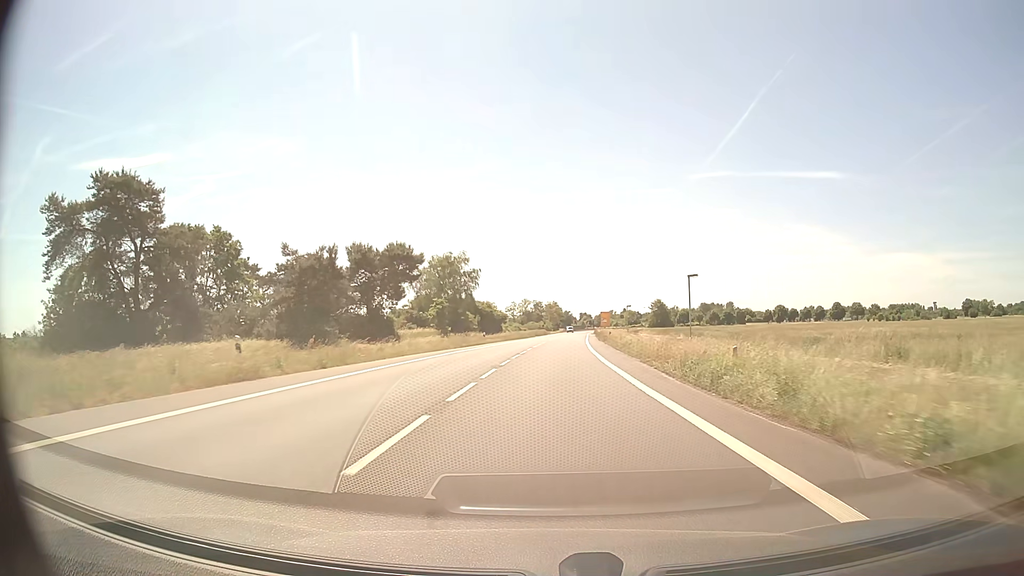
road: primary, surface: asphalt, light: Day
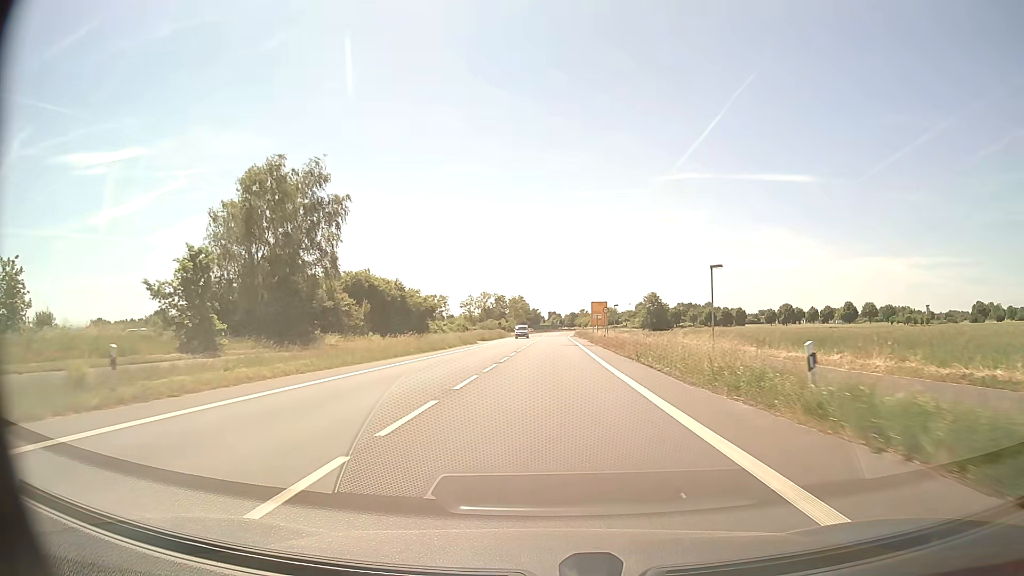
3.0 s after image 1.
(+1.8, +57.5) m; +3°
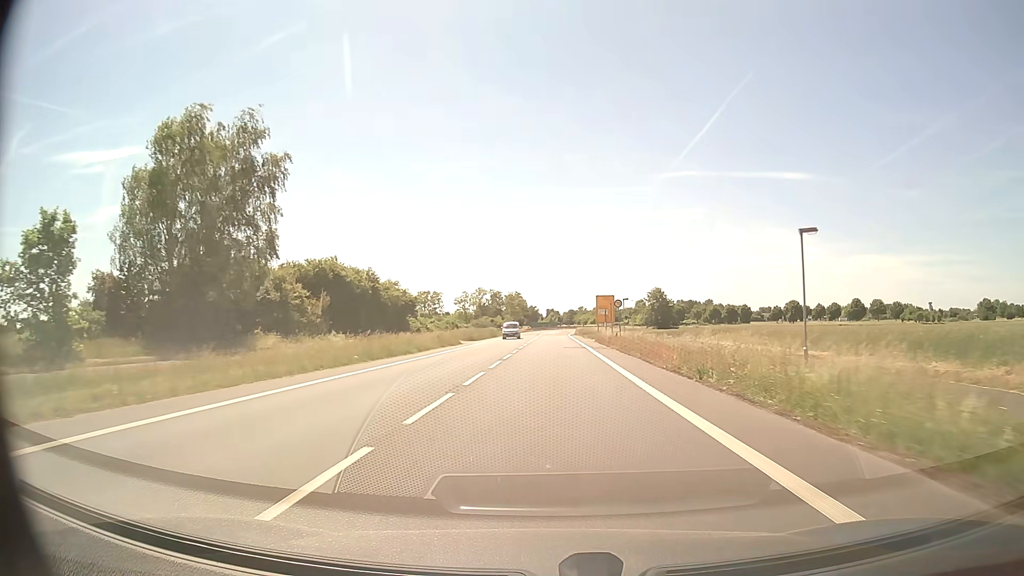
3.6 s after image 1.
(0.0, +11.5) m; 0°
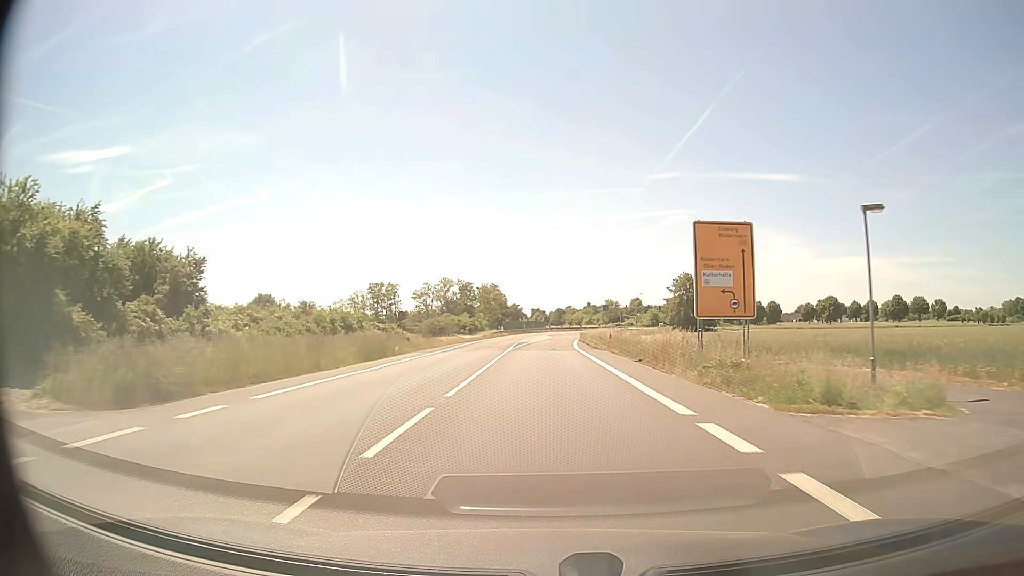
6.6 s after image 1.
(+0.5, +56.3) m; +1°
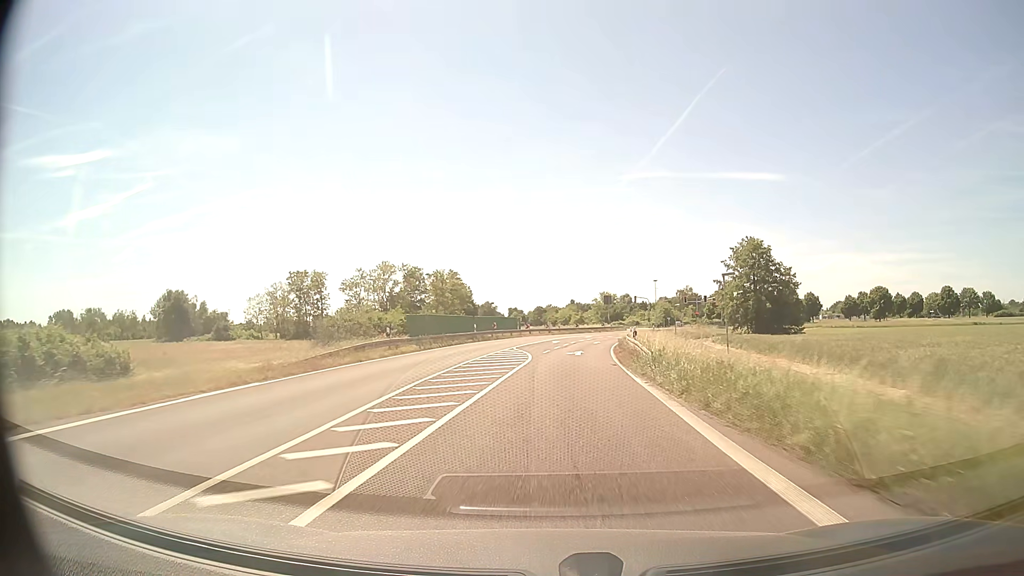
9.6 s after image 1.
(+0.6, +54.5) m; +2°
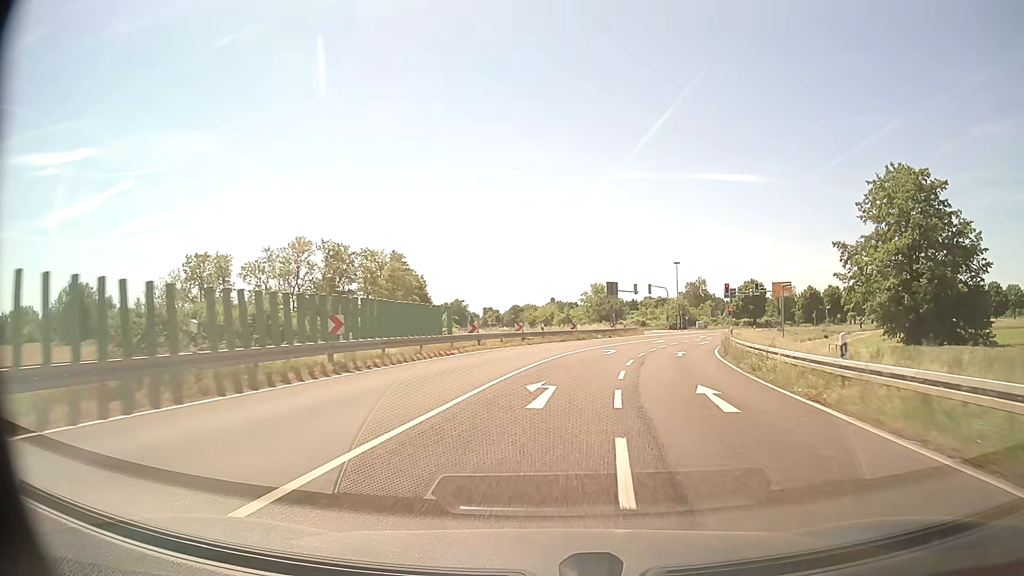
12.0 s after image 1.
(+0.7, +41.1) m; +2°
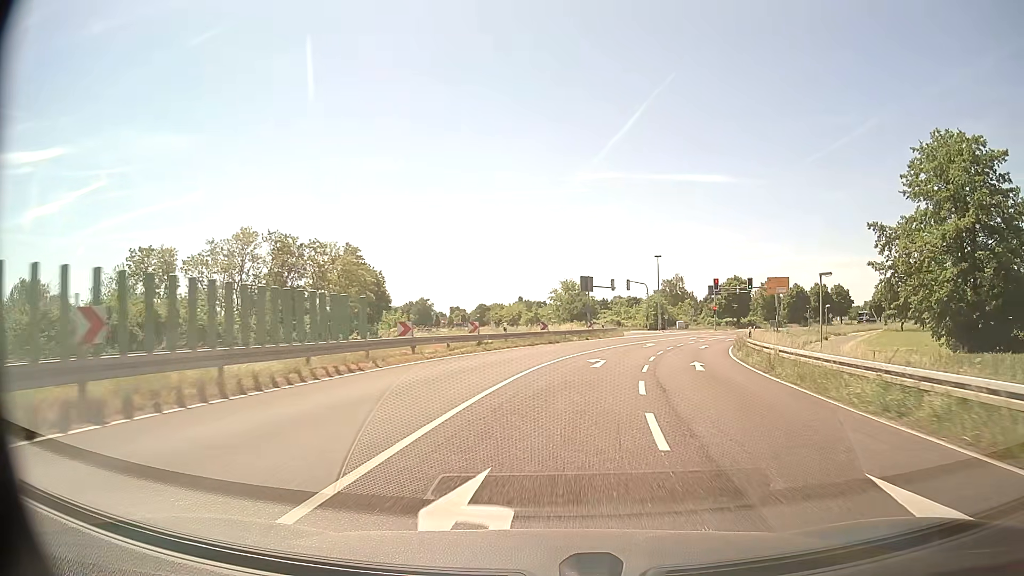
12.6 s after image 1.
(+0.2, +9.5) m; +2°
